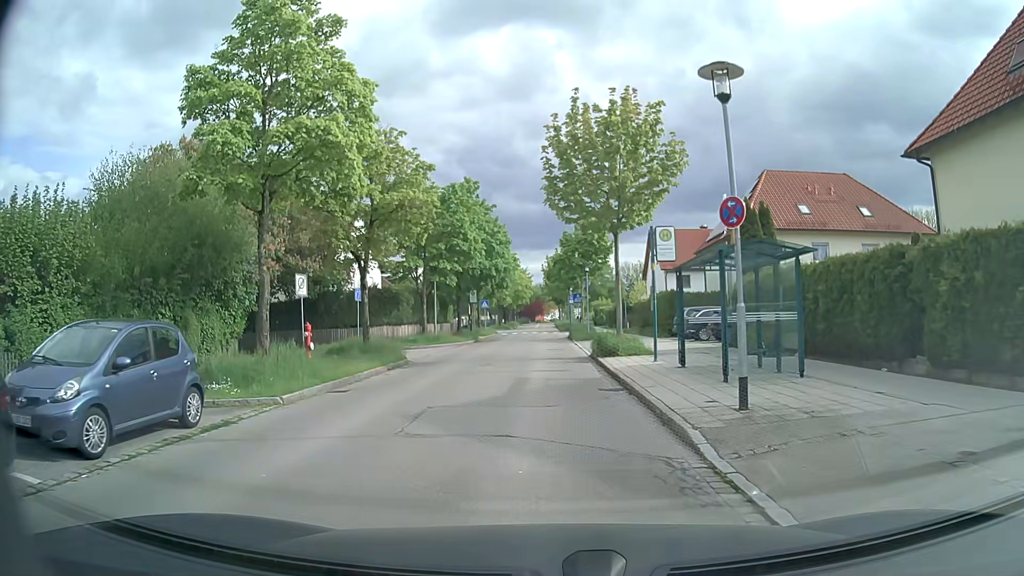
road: residential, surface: asphalt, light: Day
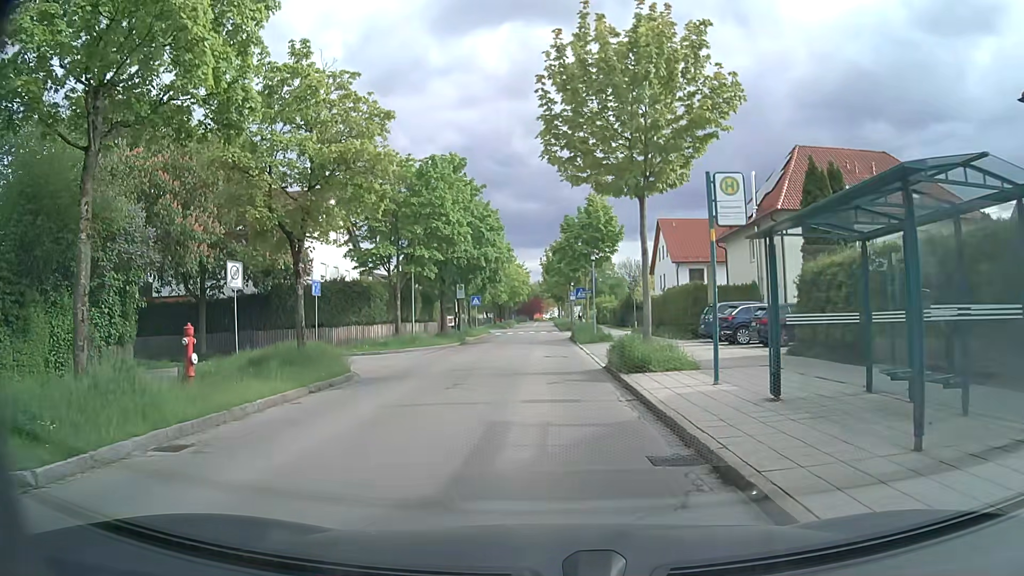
(0.0, +6.7) m; -1°
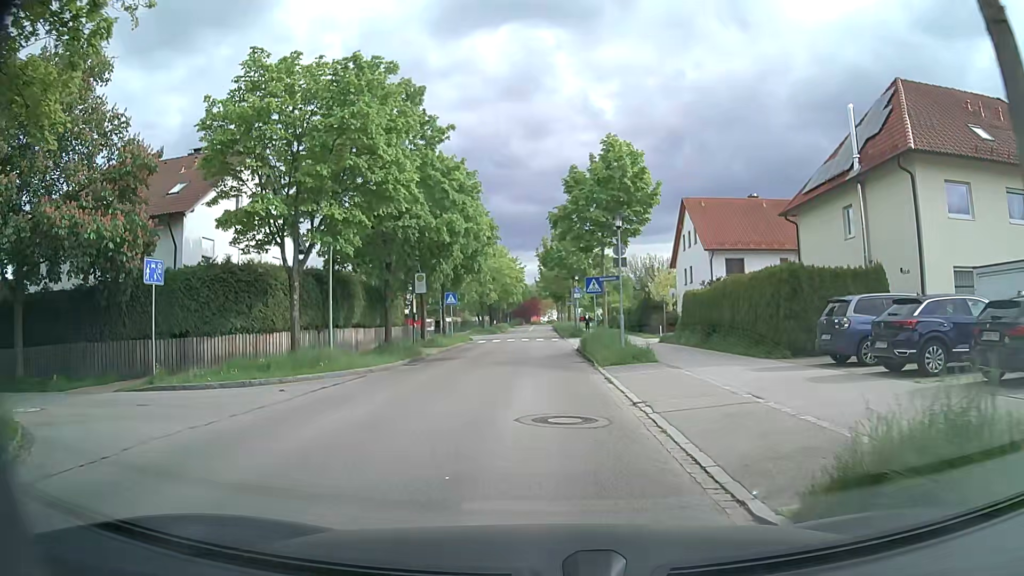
(+0.1, +13.5) m; +1°
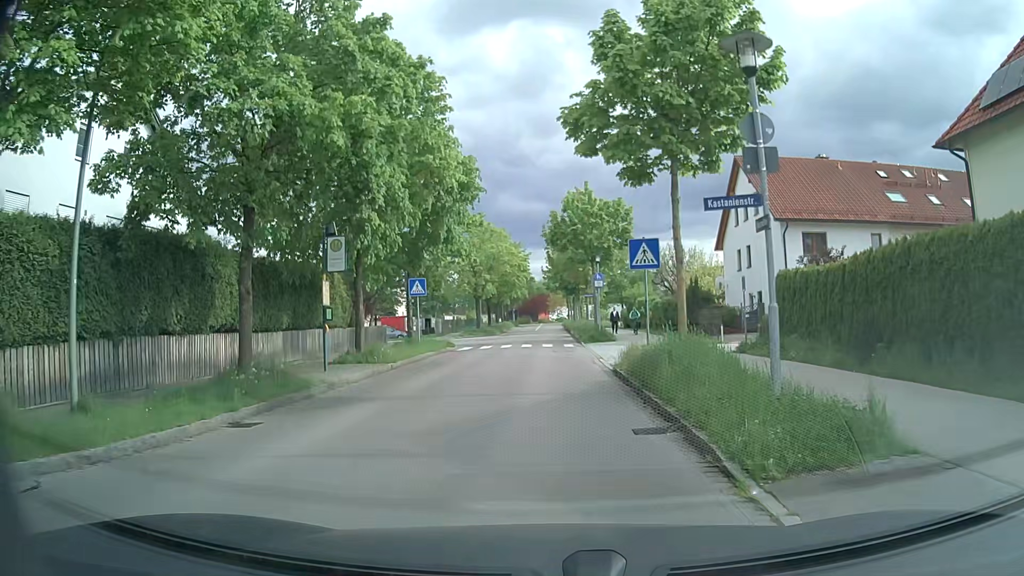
(-0.2, +13.6) m; -1°
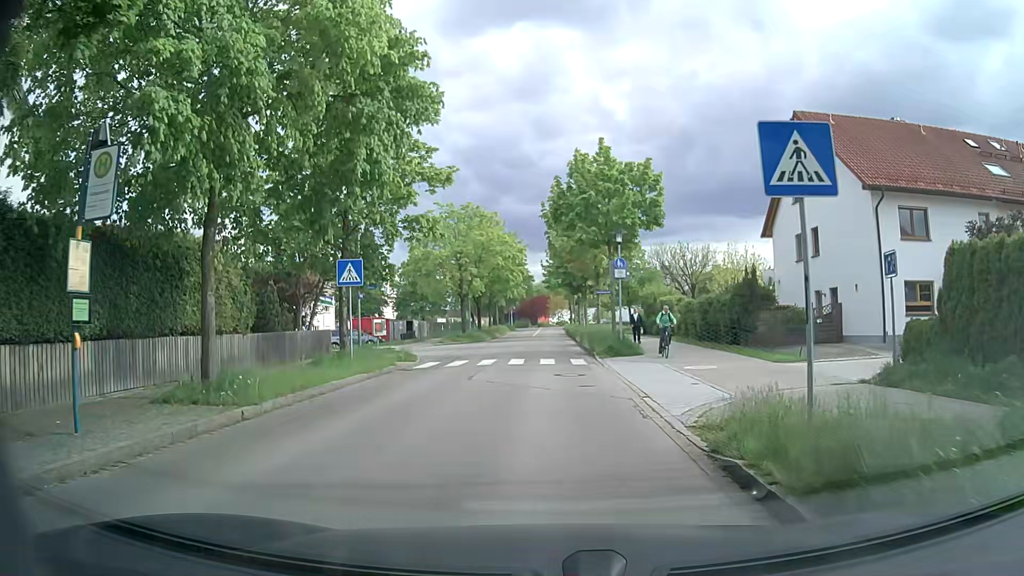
(0.0, +10.4) m; +2°
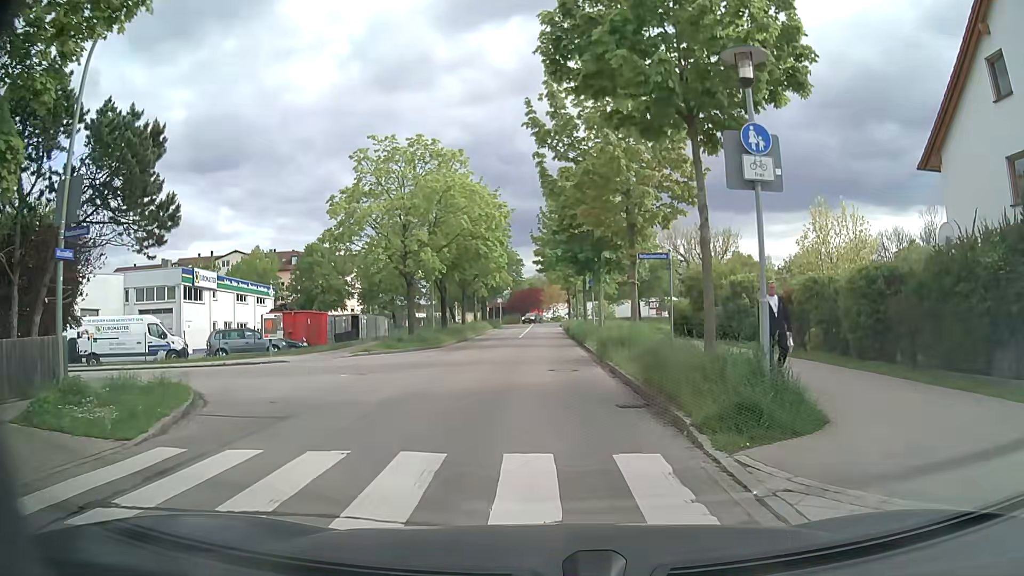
(-0.5, +17.4) m; -1°
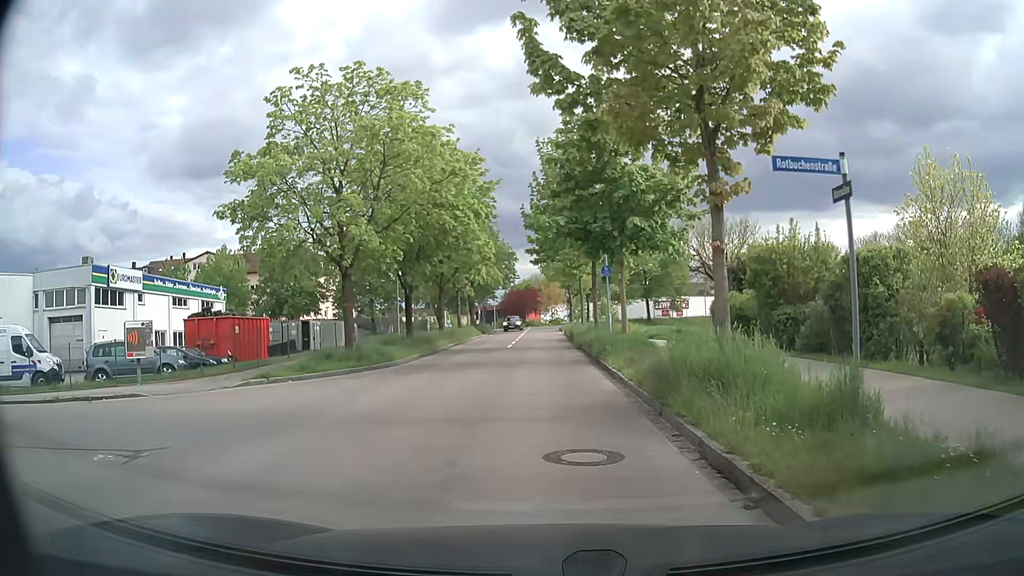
(0.0, +10.2) m; -1°
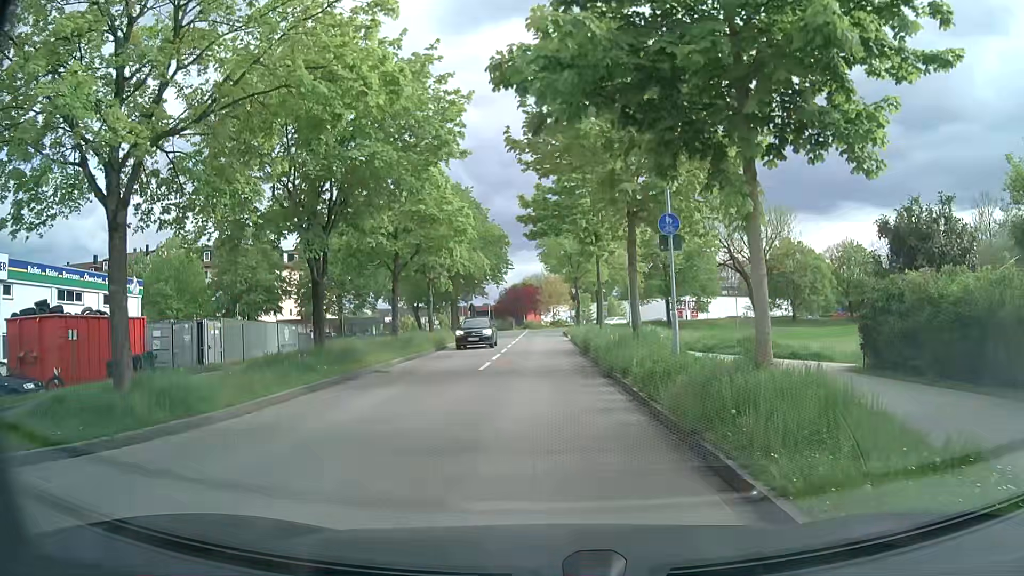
(+0.2, +13.2) m; +1°
(0, +10) (0, +20) (0, +30) (-1, +40) (-1, +50) (-1, +60) (+2, +69) (+9, +77) (+17, +83) (+23, +90) m
